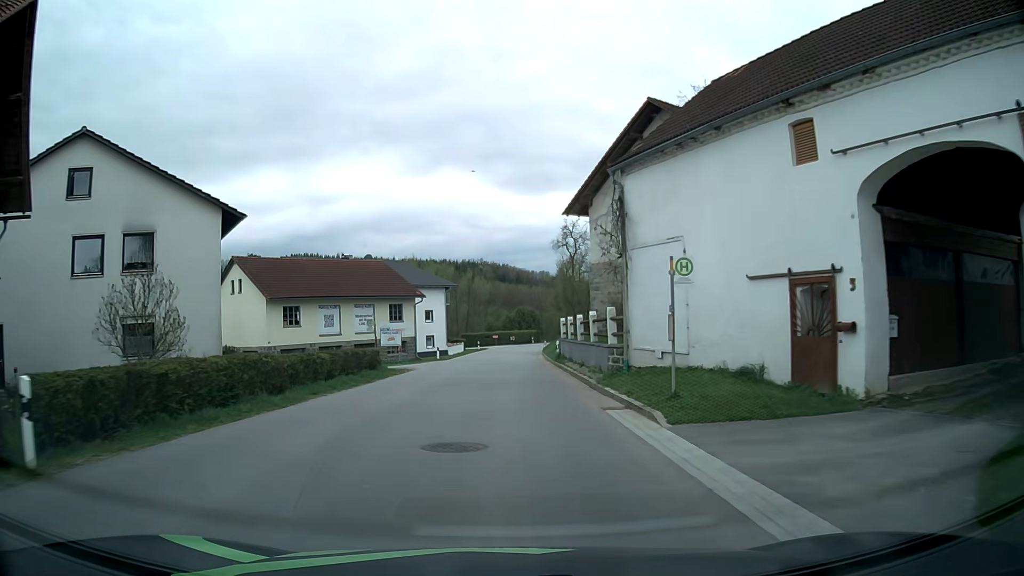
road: tertiary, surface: asphalt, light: Day
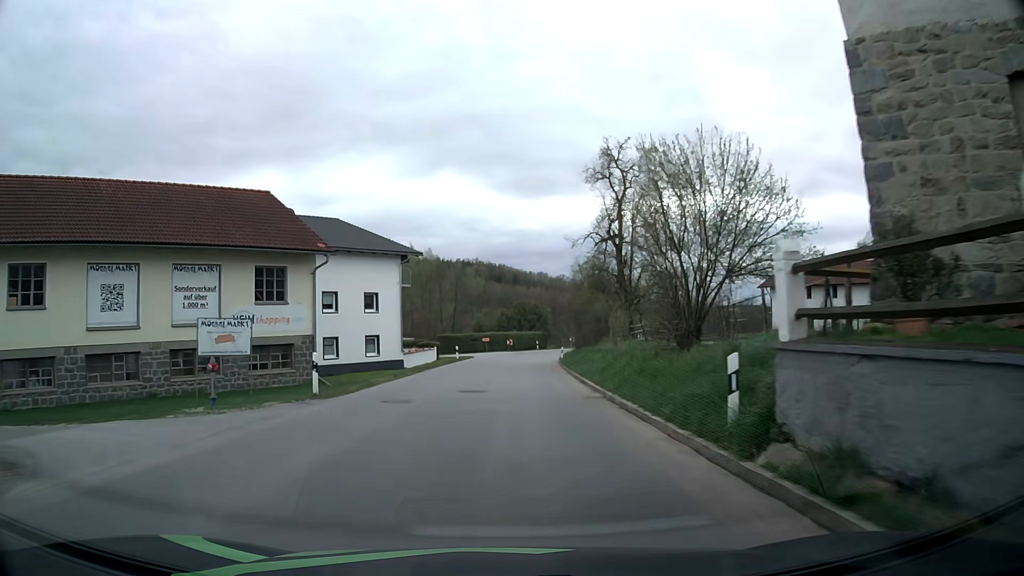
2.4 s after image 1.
(+0.2, +28.1) m; 0°
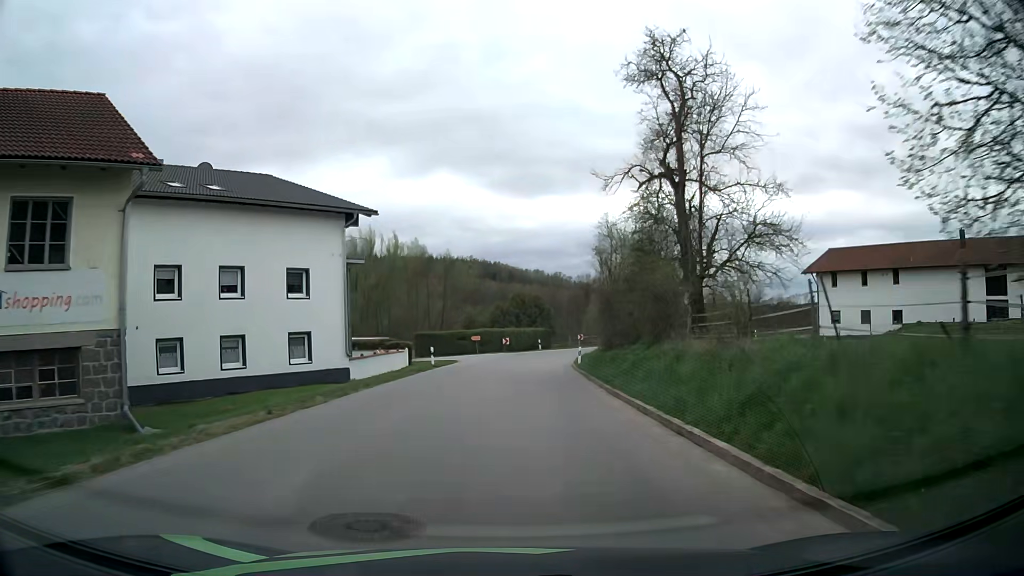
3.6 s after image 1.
(+0.1, +13.9) m; 0°
(0, +10) (0, +20) (+1, +30) (+2, +40) (+3, +50) (+7, +59) (+12, +68) (+20, +74) (+28, +79) (+37, +84) m
